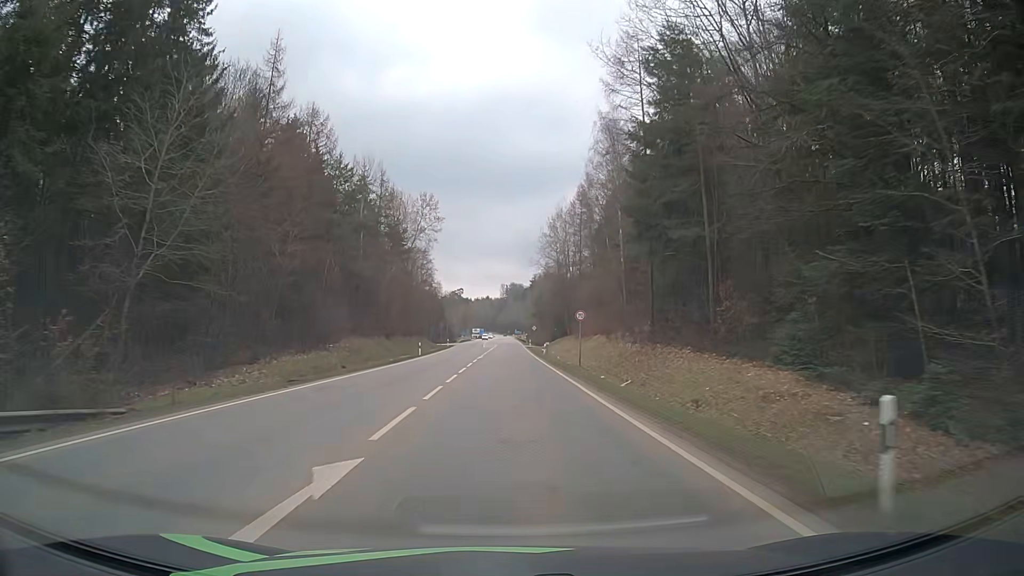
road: secondary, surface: asphalt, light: Day
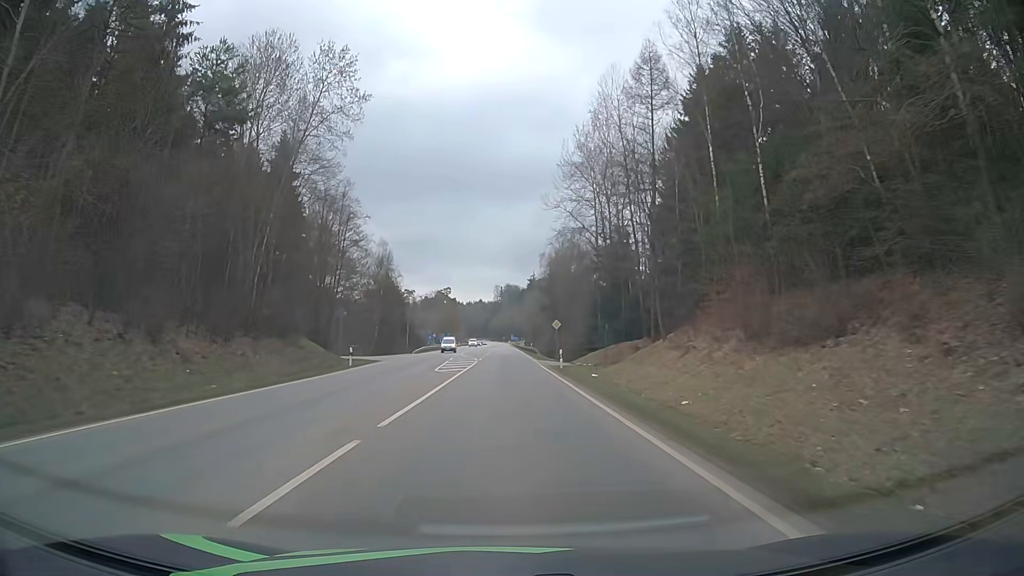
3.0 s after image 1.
(-0.2, +58.1) m; 0°
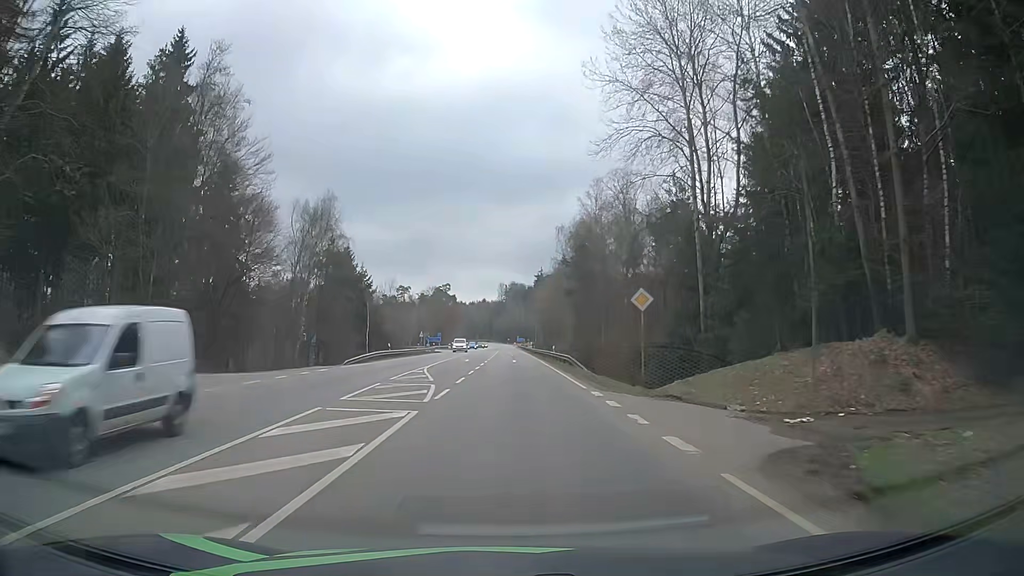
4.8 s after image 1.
(0.0, +33.6) m; 0°
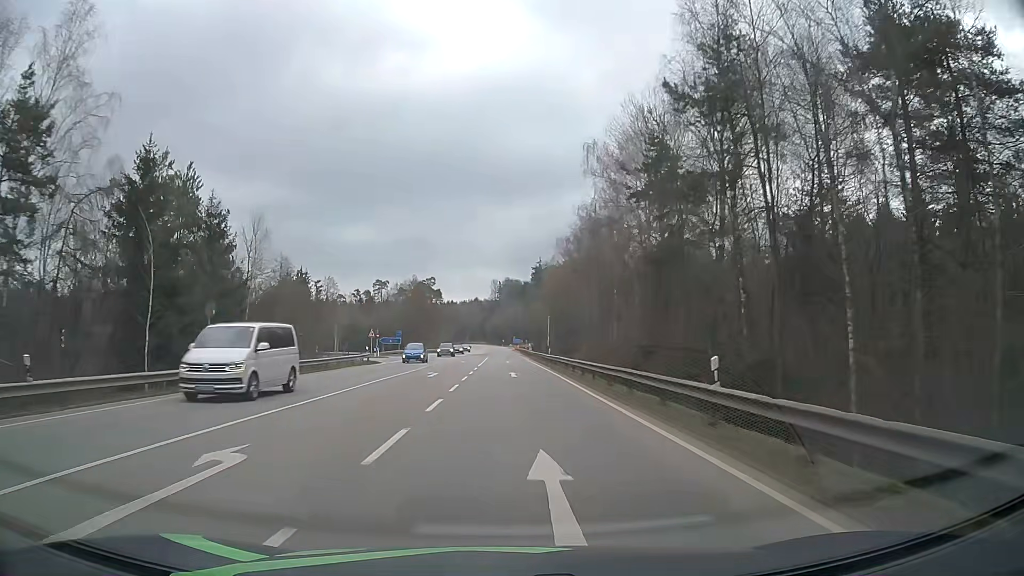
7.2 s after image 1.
(+0.1, +44.4) m; +1°
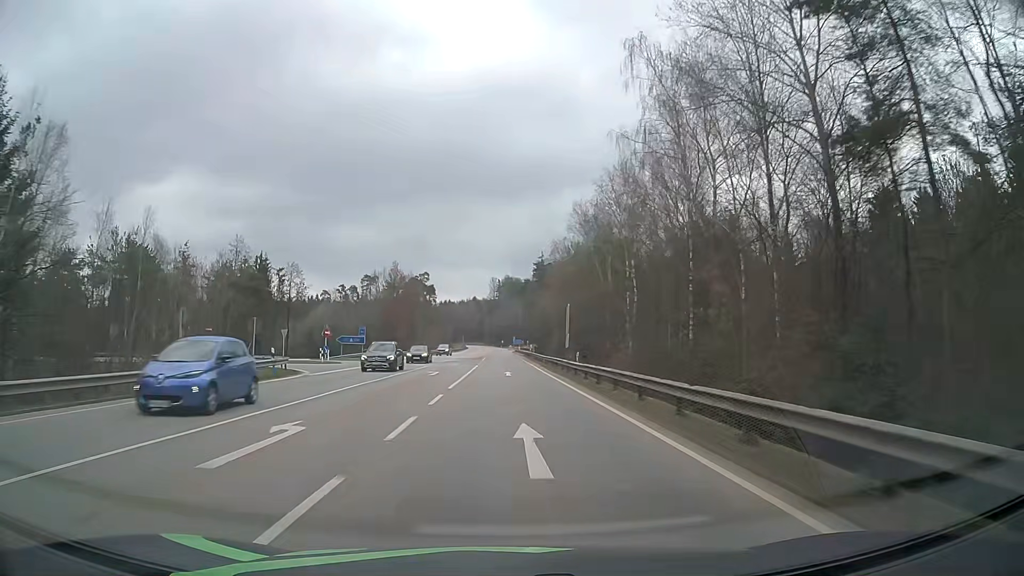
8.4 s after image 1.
(-0.1, +22.1) m; +1°
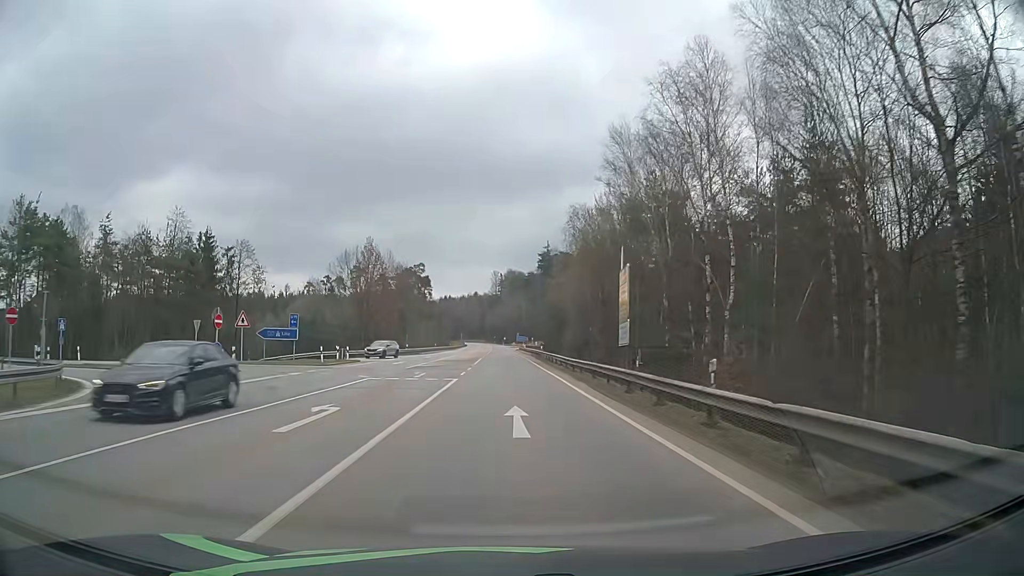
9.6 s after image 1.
(-0.3, +22.2) m; -1°
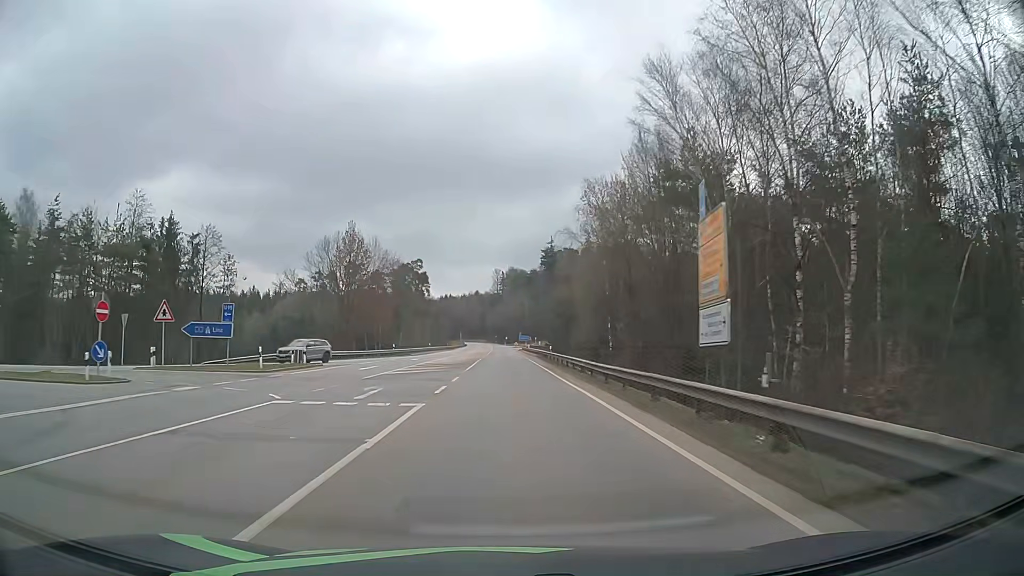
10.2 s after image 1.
(0.0, +11.1) m; 0°
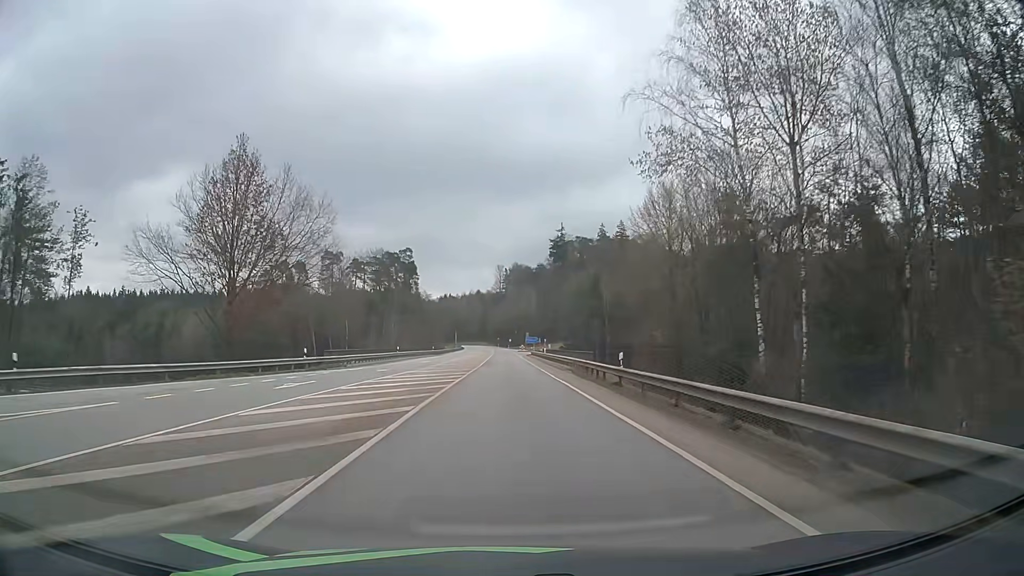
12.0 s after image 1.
(-0.1, +33.5) m; 0°
(0, +10) (0, +20) (0, +30) (0, +40) (0, +50) (0, +60) (0, +70) (-1, +80) (-1, +90) (-1, +100) m
